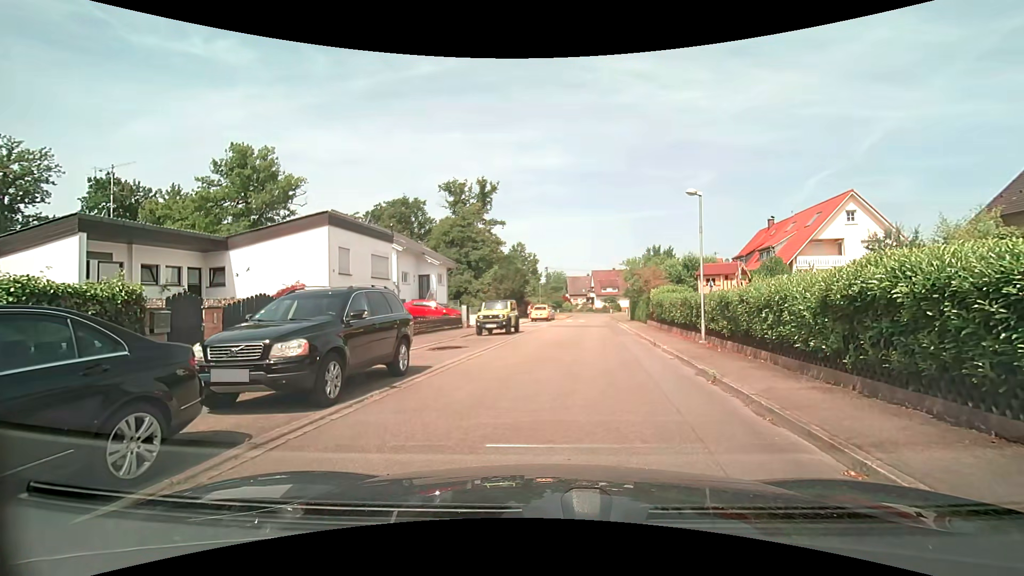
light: Day
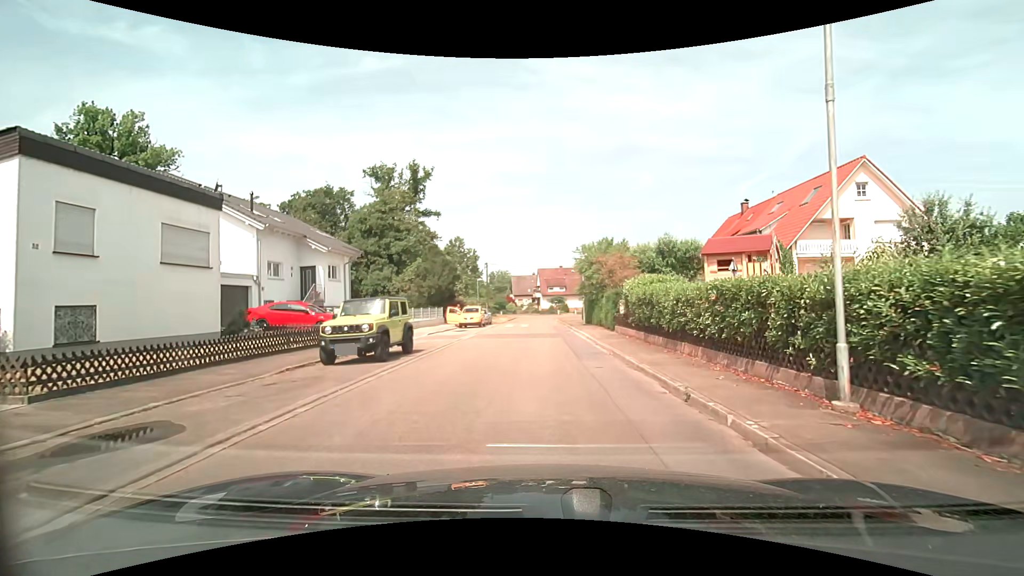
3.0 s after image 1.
(+0.8, +11.1) m; +6°
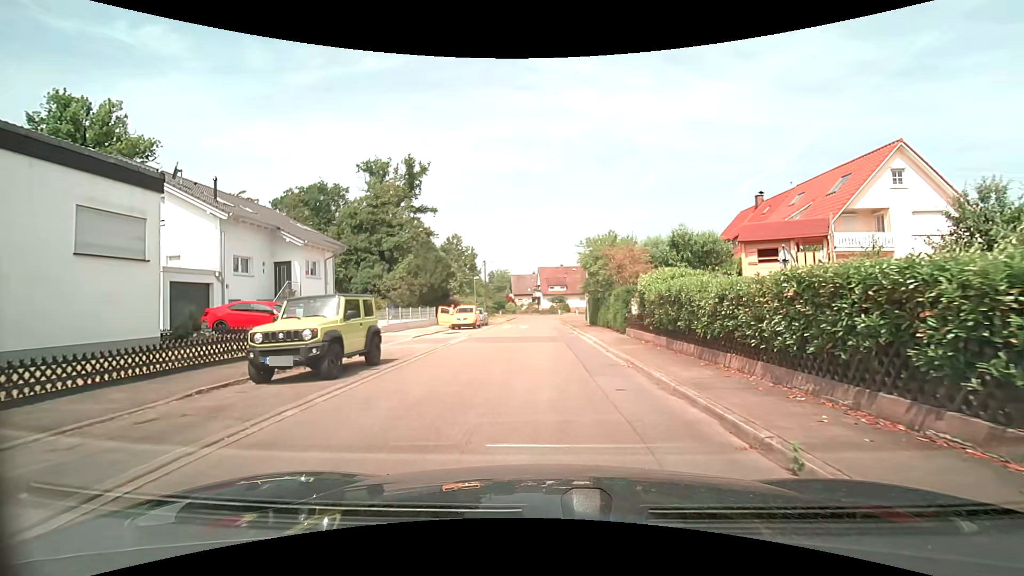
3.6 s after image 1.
(0.0, +3.1) m; -1°
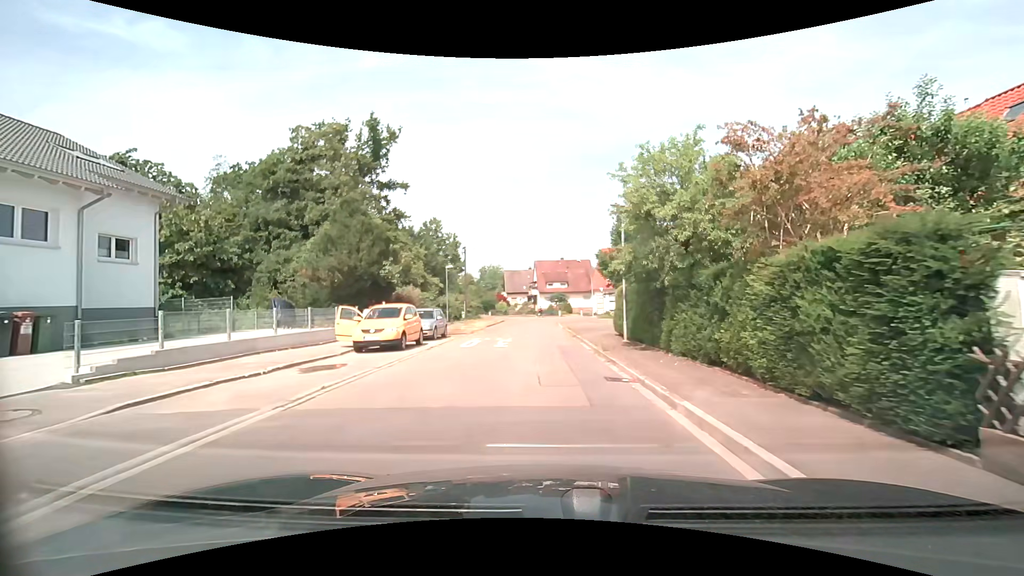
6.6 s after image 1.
(+0.2, +16.4) m; +1°
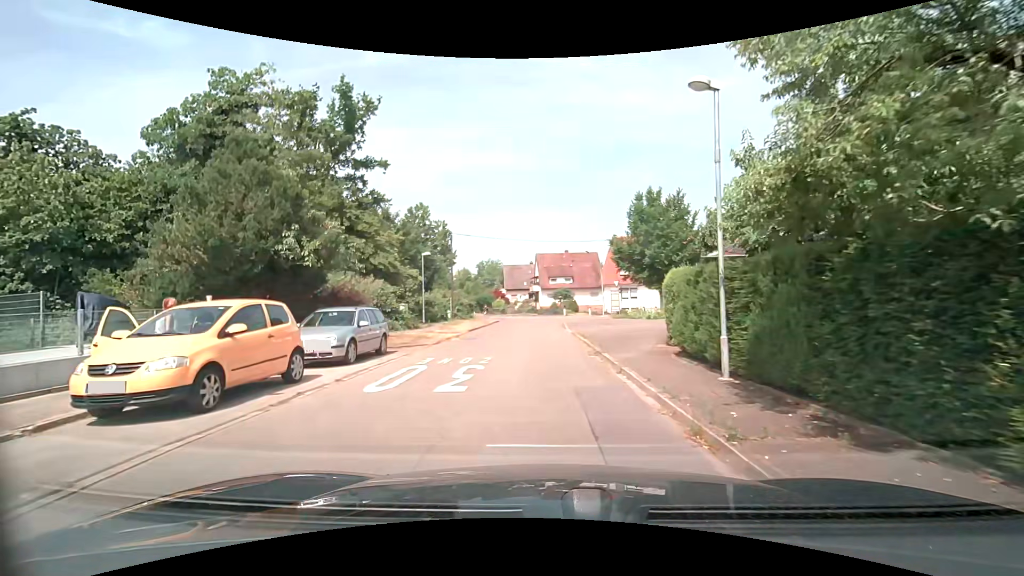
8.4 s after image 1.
(+0.1, +9.6) m; -1°
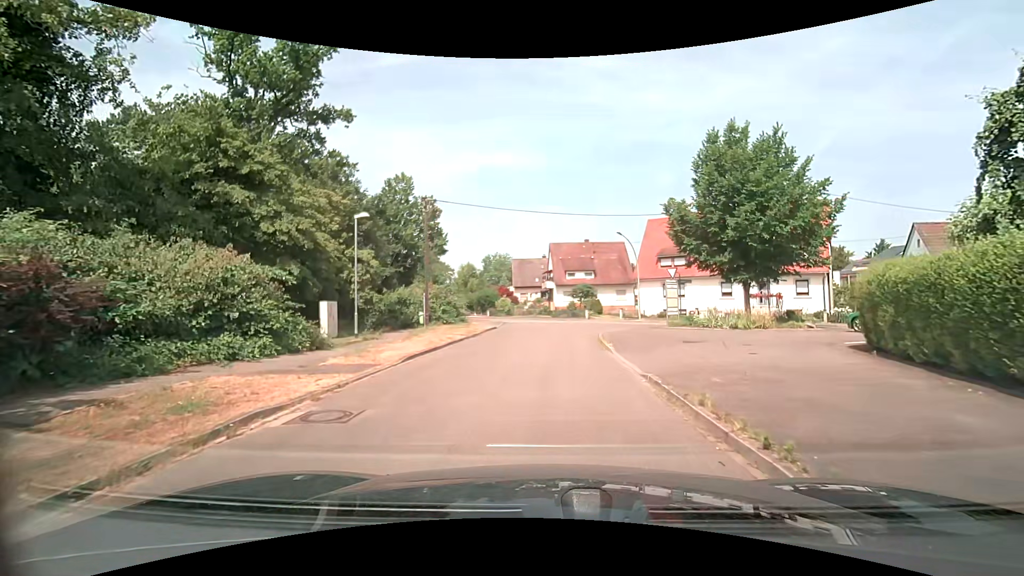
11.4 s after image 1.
(-0.1, +15.1) m; -1°
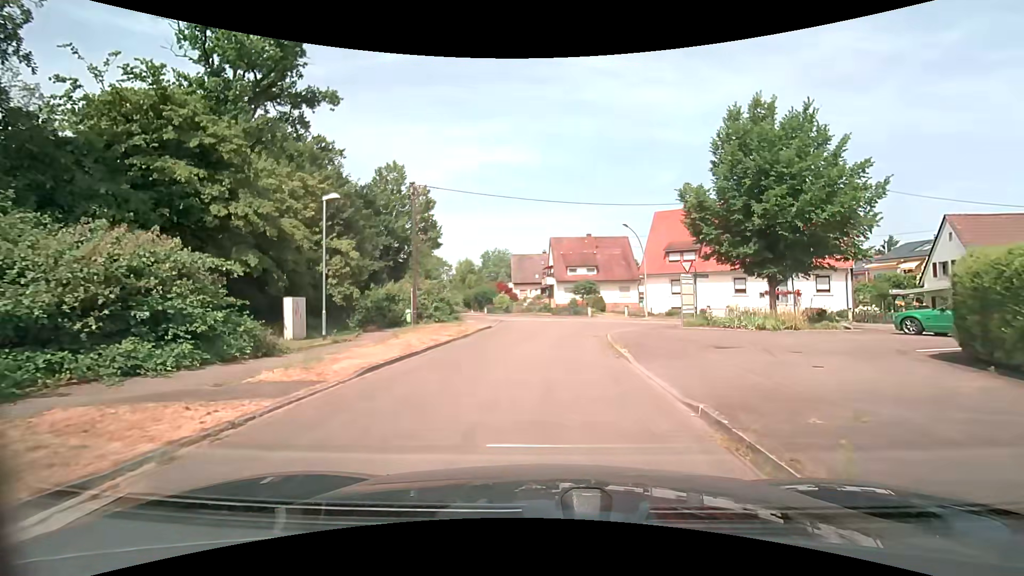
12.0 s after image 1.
(0.0, +3.0) m; +1°
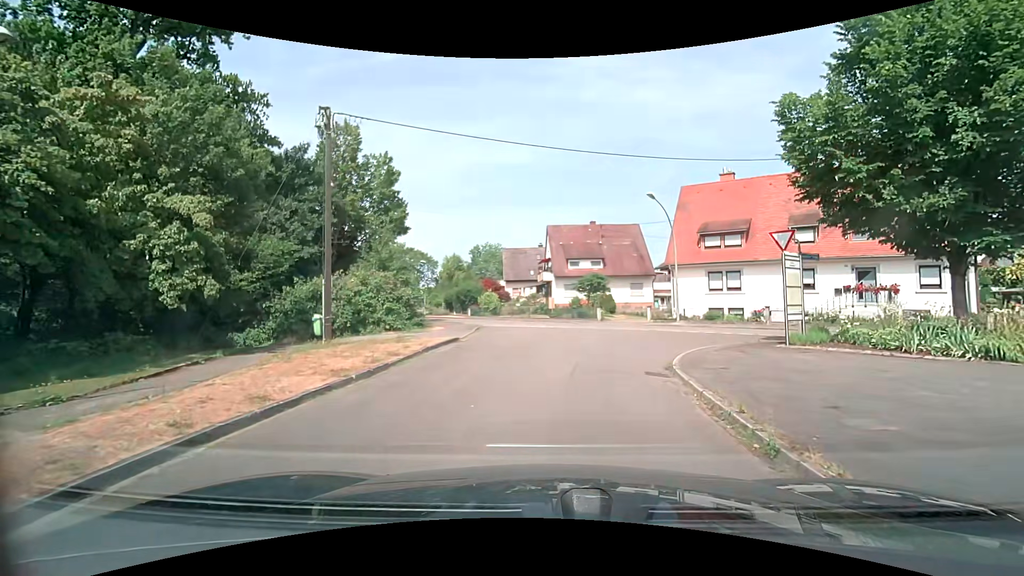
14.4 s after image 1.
(-0.1, +11.0) m; 0°
